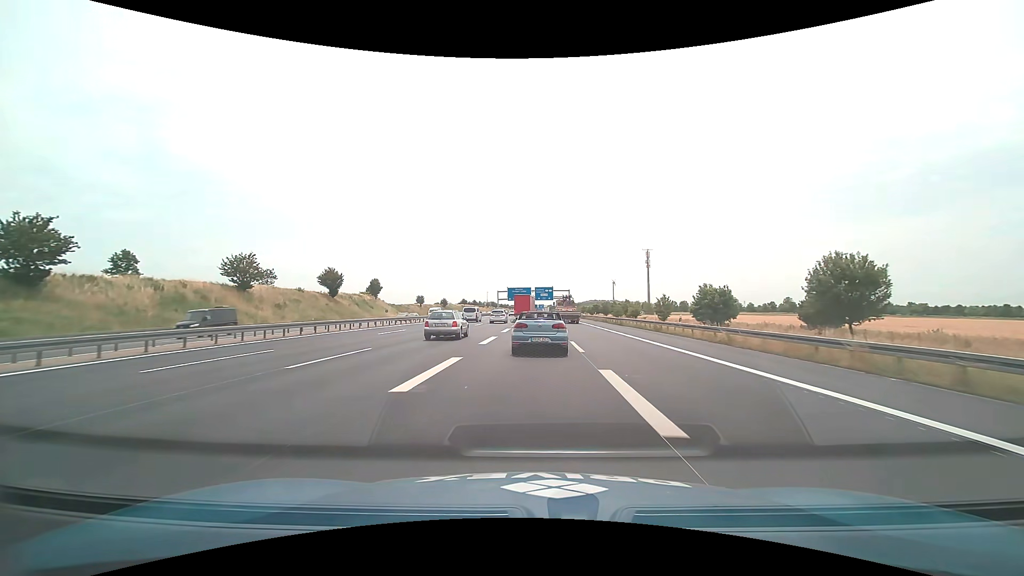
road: motorway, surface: asphalt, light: Day
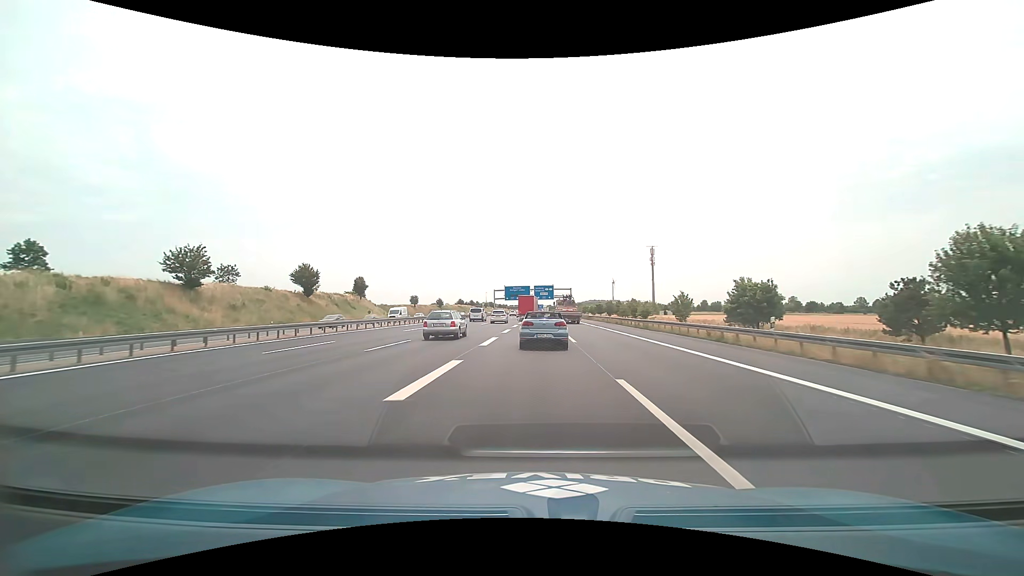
(+0.1, +12.8) m; 0°
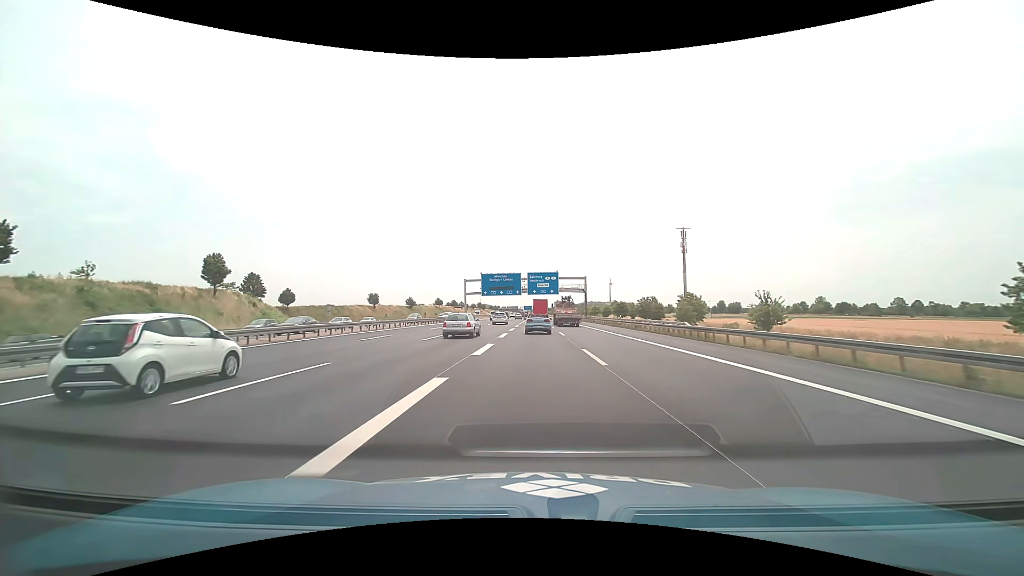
(+0.5, +63.2) m; +1°
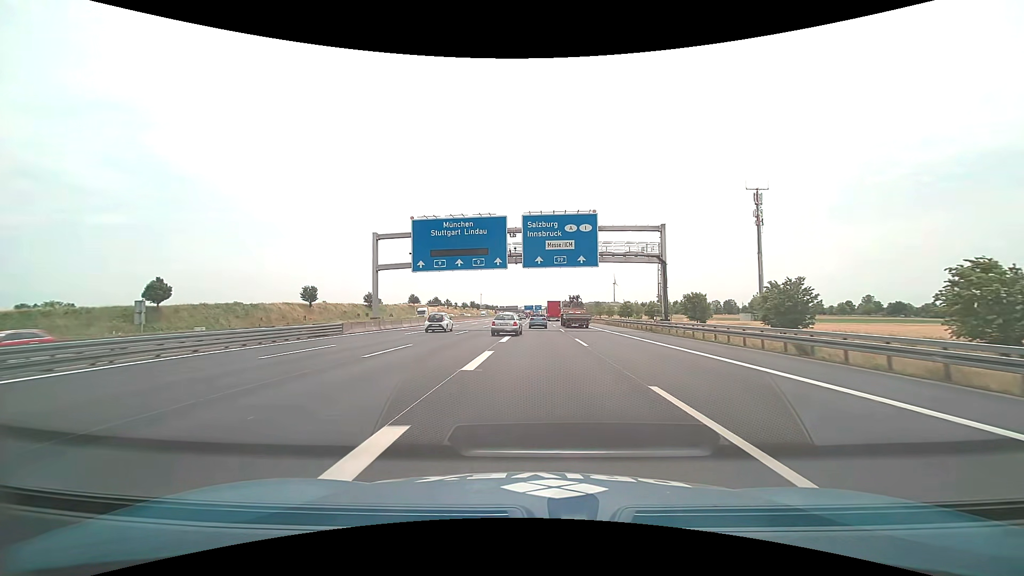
(-0.1, +64.4) m; 0°
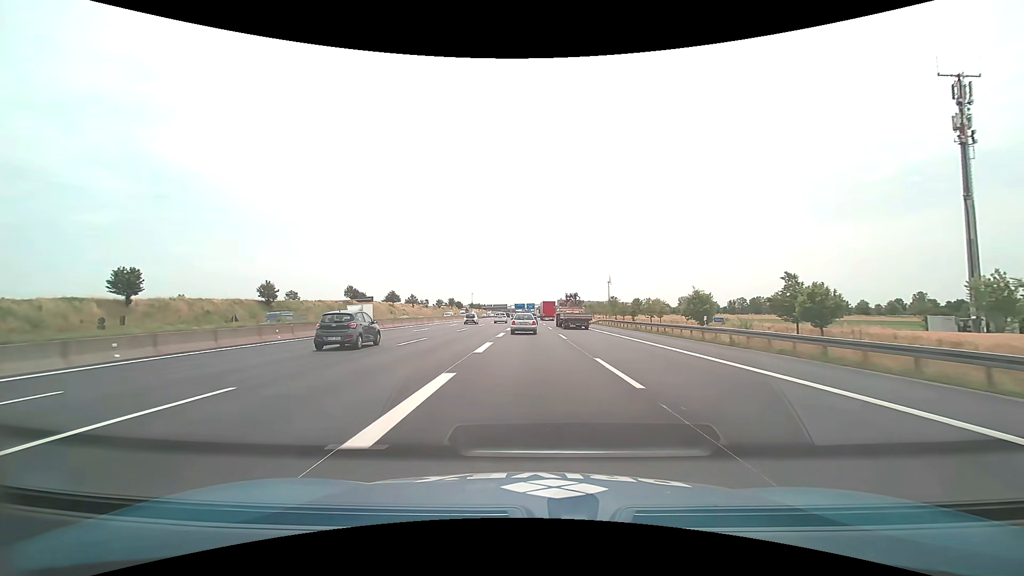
(+0.4, +66.9) m; +1°
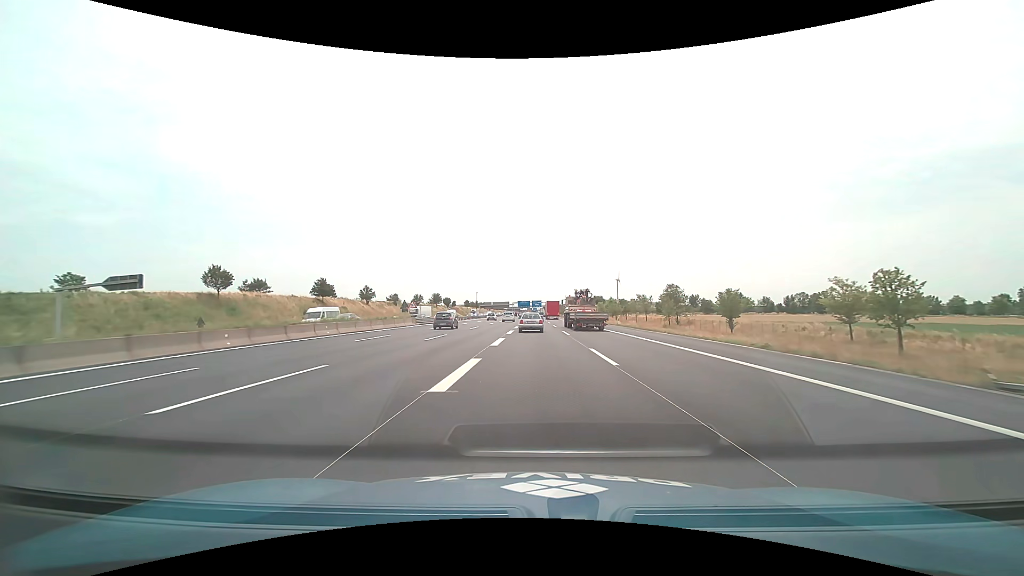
(-0.6, +68.7) m; -1°
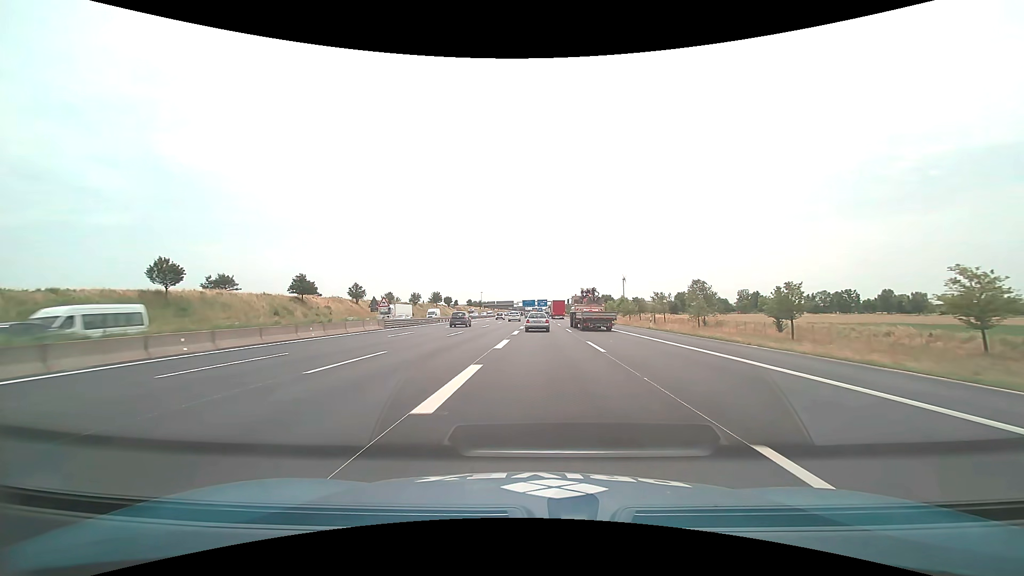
(0.0, +13.8) m; 0°
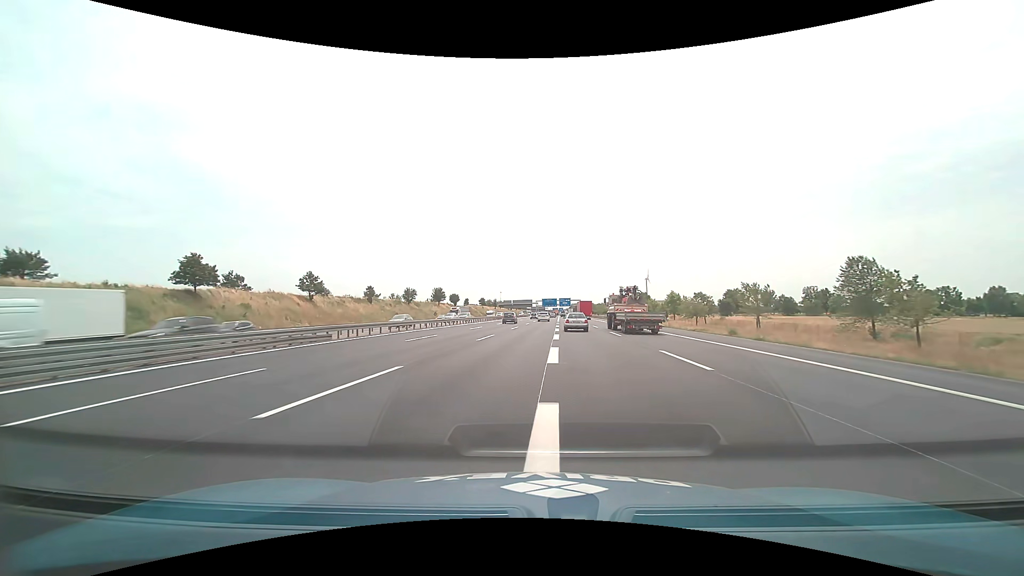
(-1.0, +41.2) m; -3°
(0, +10) (0, +20) (0, +30) (0, +40) (0, +50) (+1, +60) (+1, +70) (+2, +80) (+2, +90) (+3, +100) m
